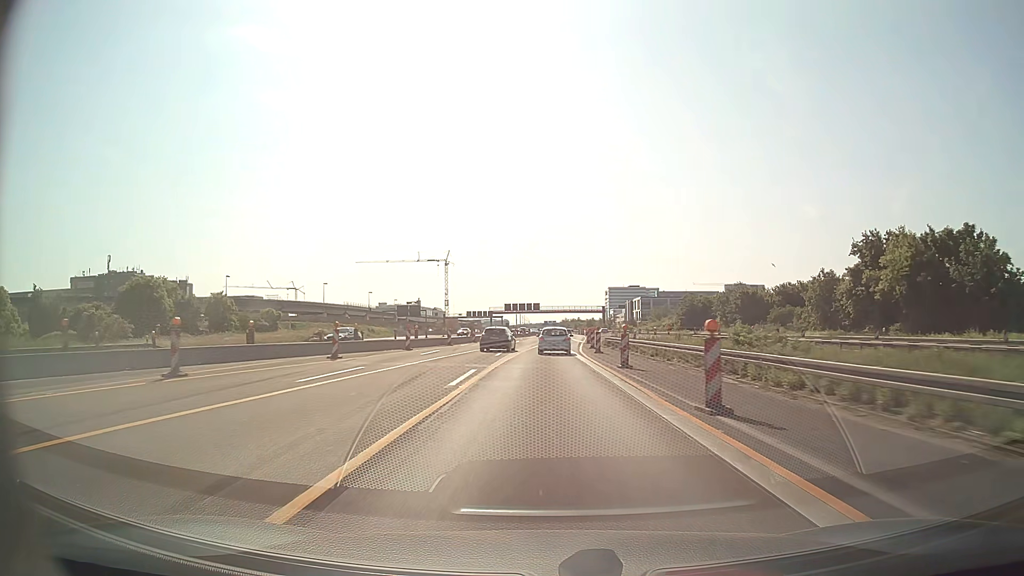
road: motorway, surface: asphalt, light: Day
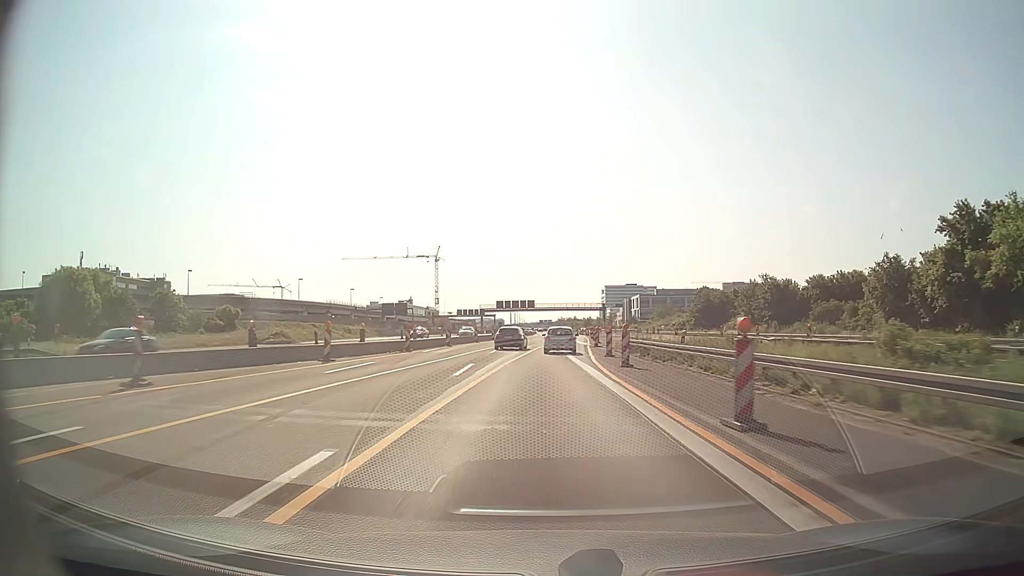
(0.0, +14.7) m; 0°
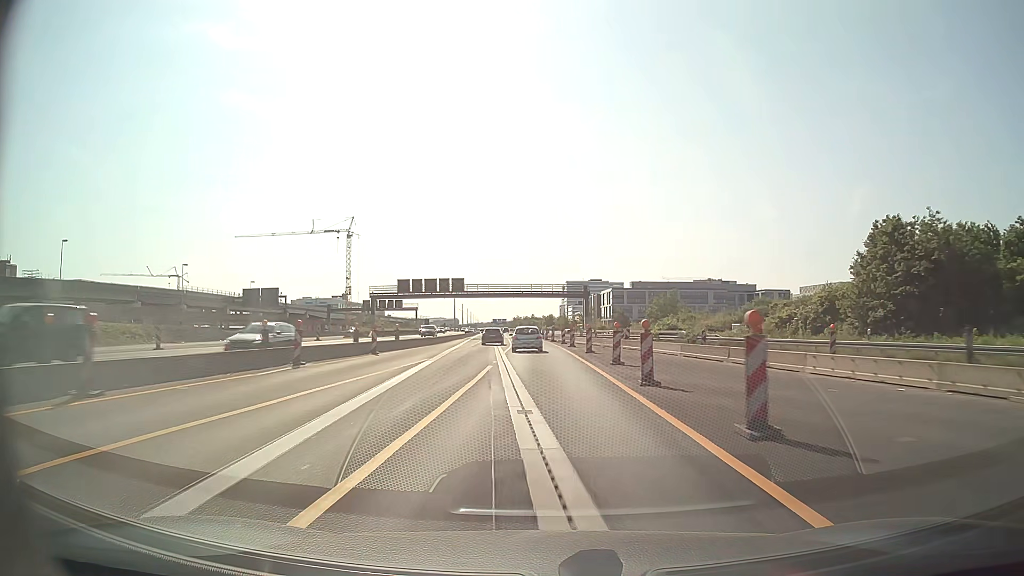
(+3.0, +72.9) m; +4°
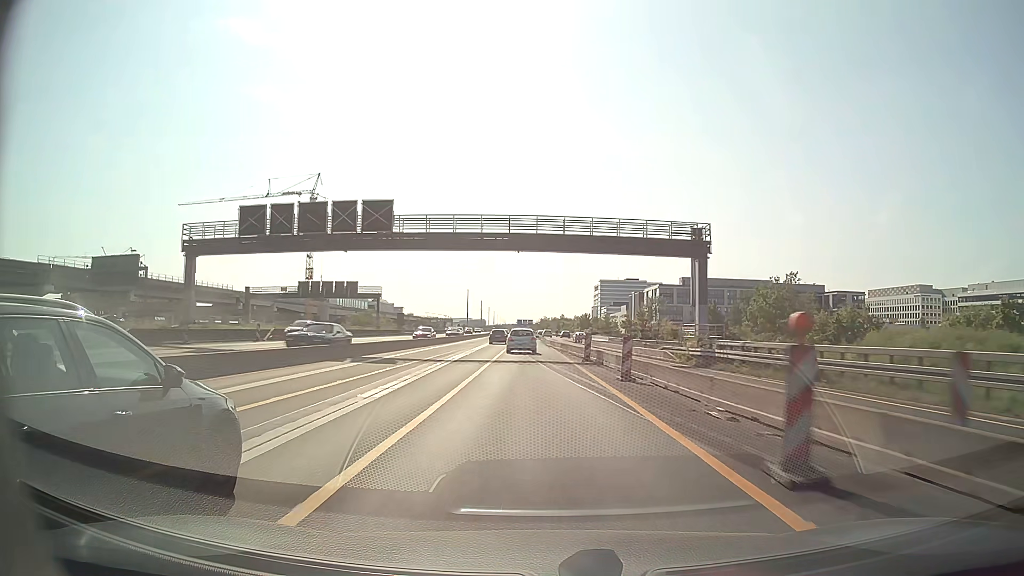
(-1.1, +58.9) m; -2°
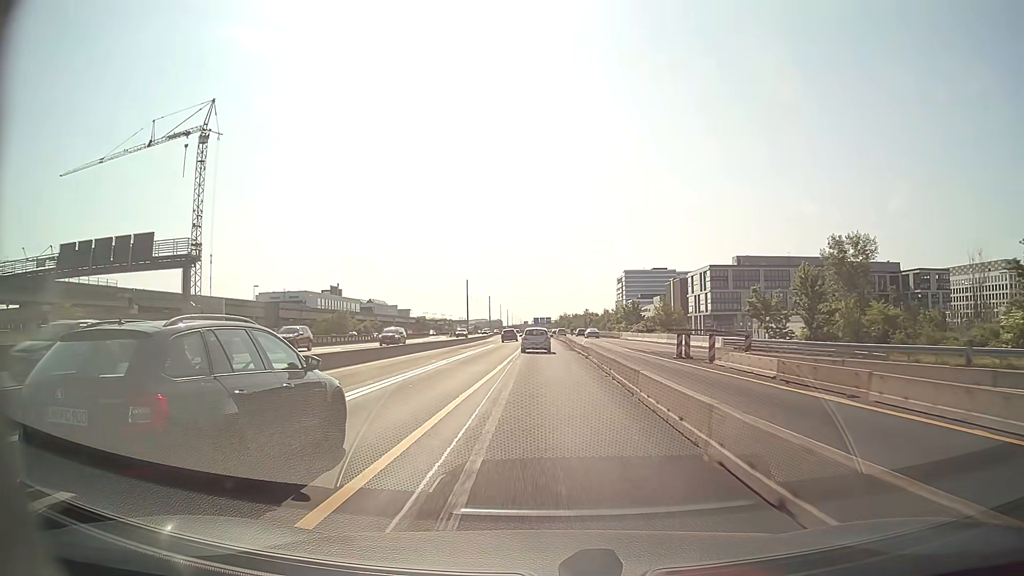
(-1.2, +59.6) m; -2°
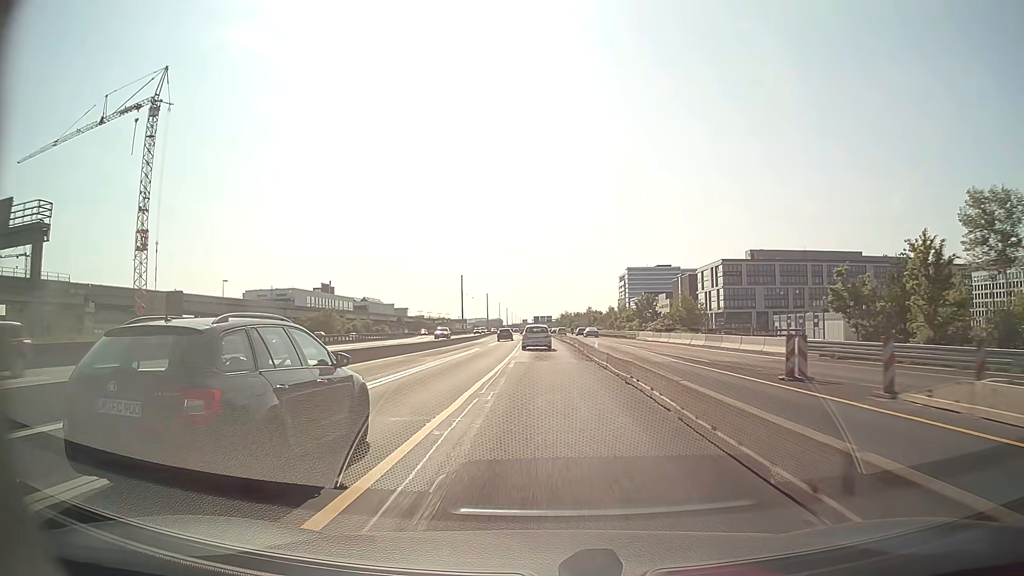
(0.0, +15.0) m; 0°
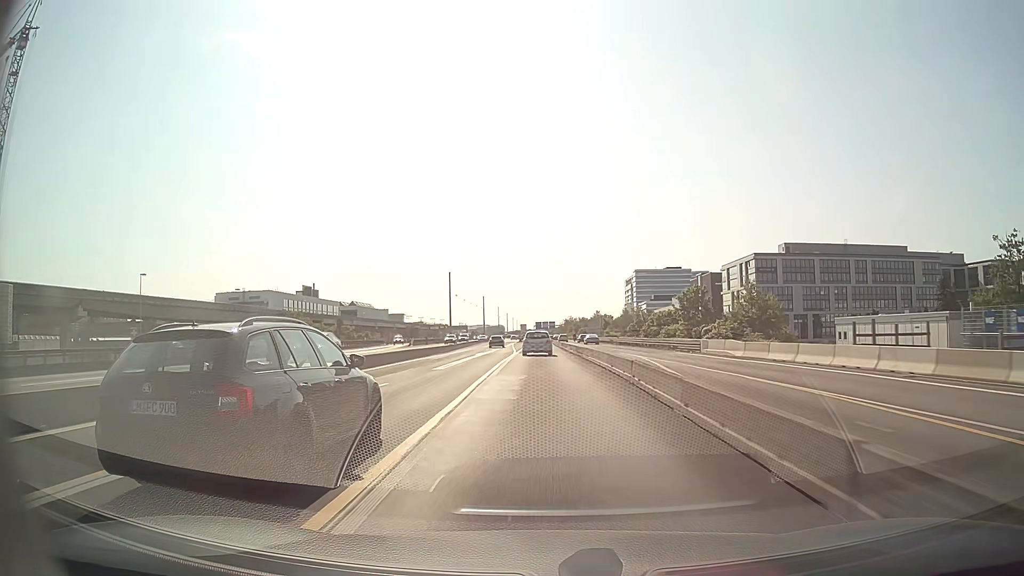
(0.0, +30.1) m; 0°
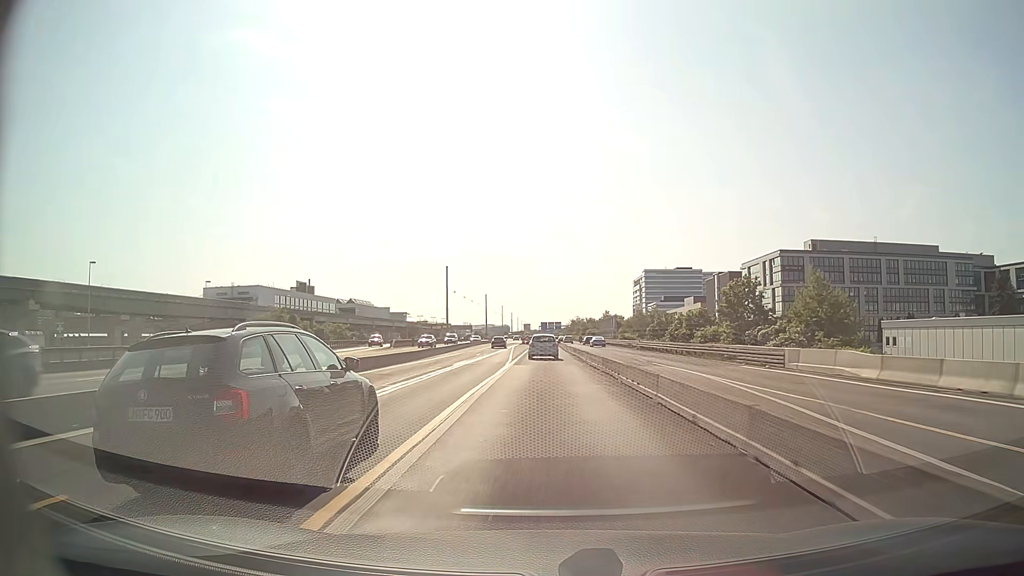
(-0.1, +15.1) m; -1°
(0, +10) (0, +20) (0, +30) (0, +40) (0, +50) (0, +60) (0, +70) (0, +80) (0, +90) (0, +100) m
